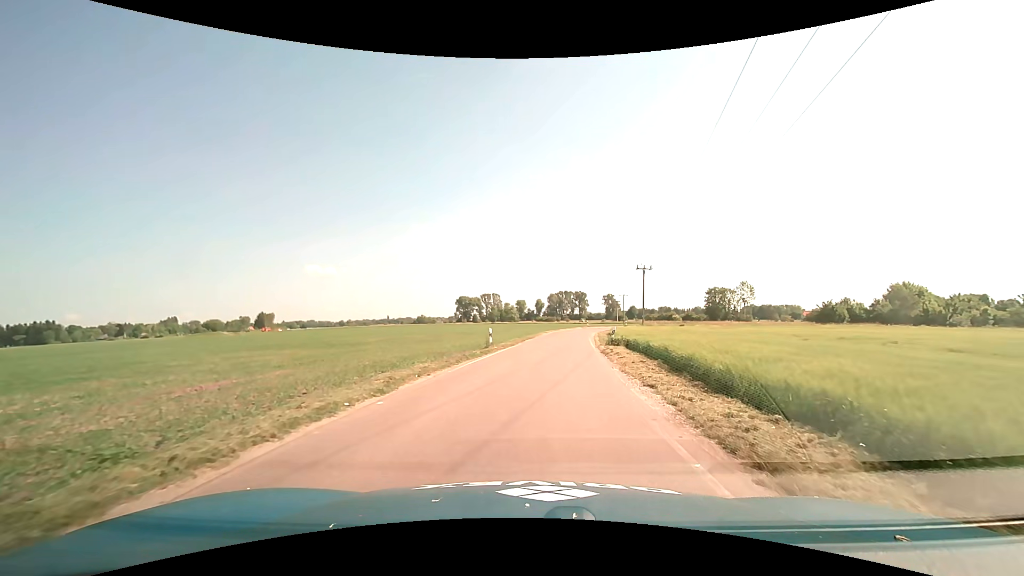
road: unclassified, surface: asphalt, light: Day
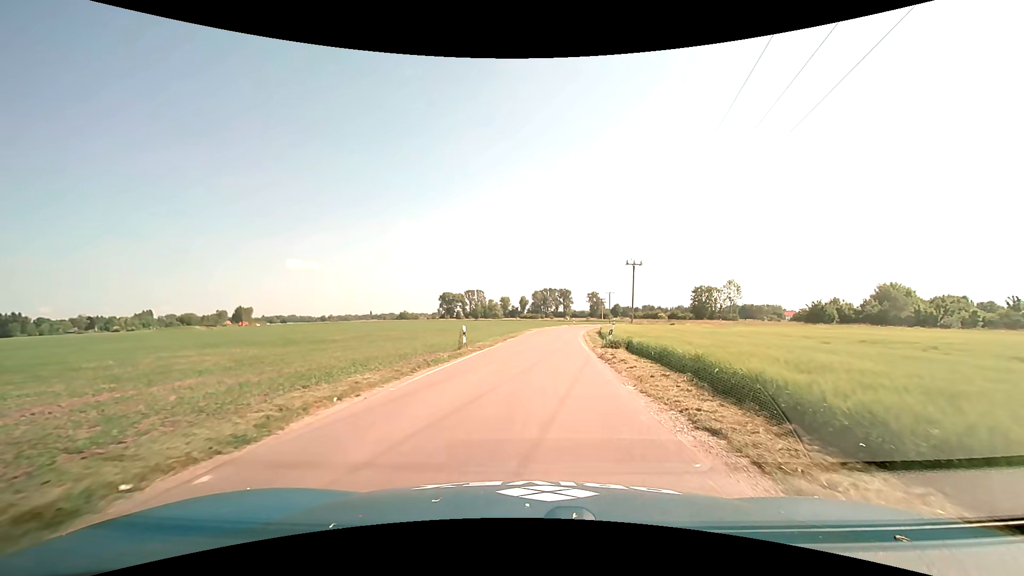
(0.0, +4.5) m; +1°
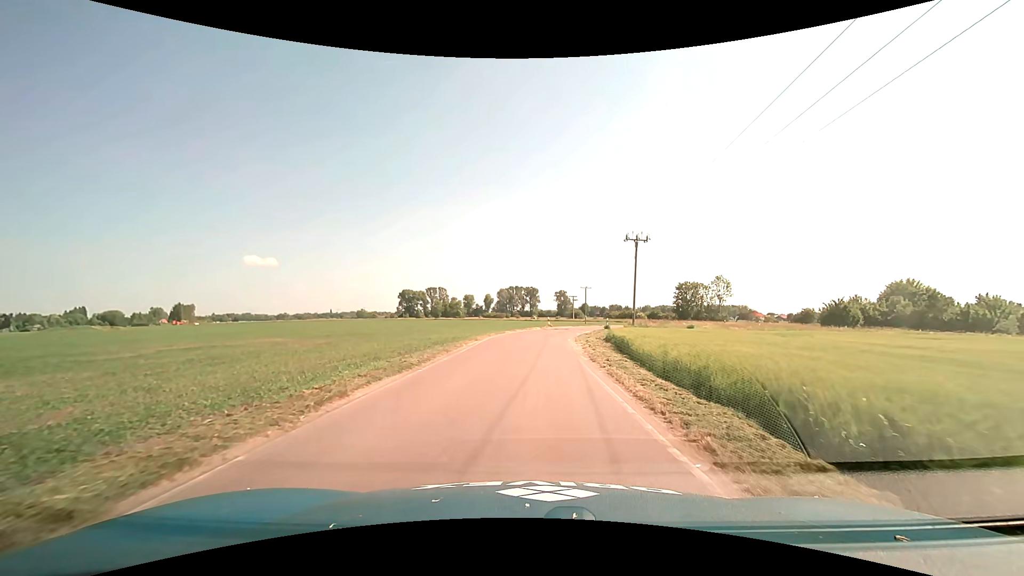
(+1.2, +24.0) m; +4°
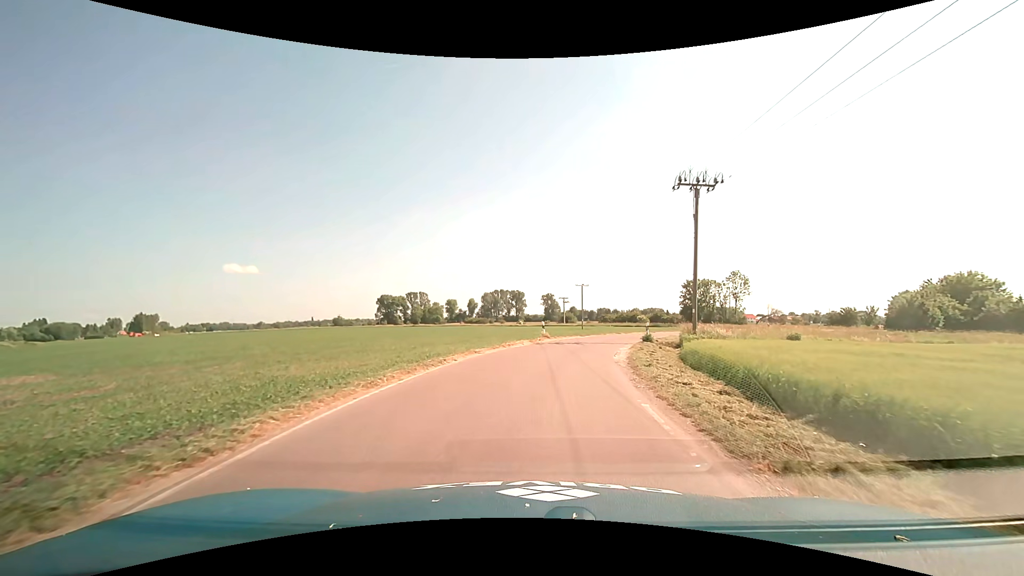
(+0.3, +22.2) m; +2°
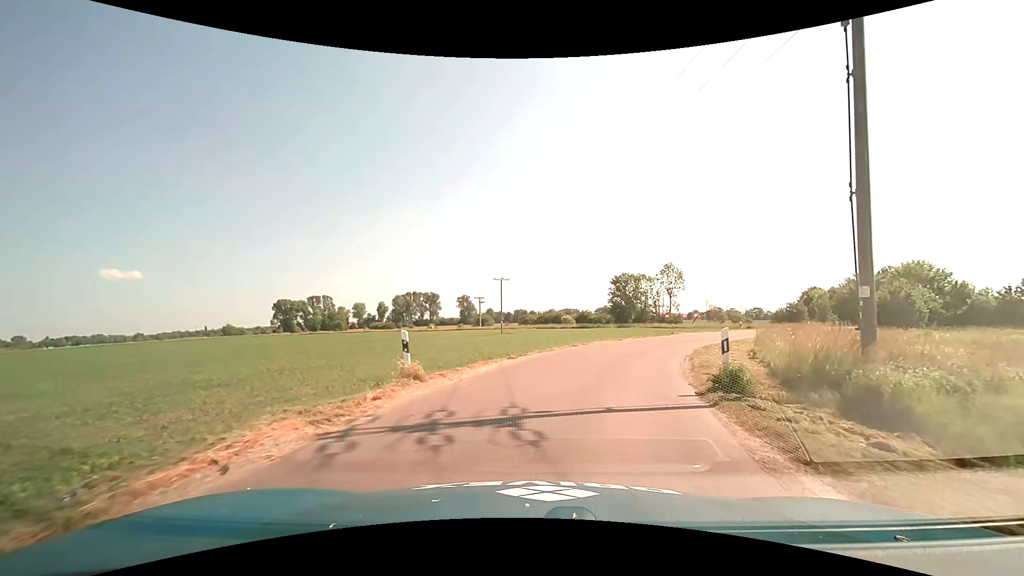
(+1.3, +20.6) m; +9°
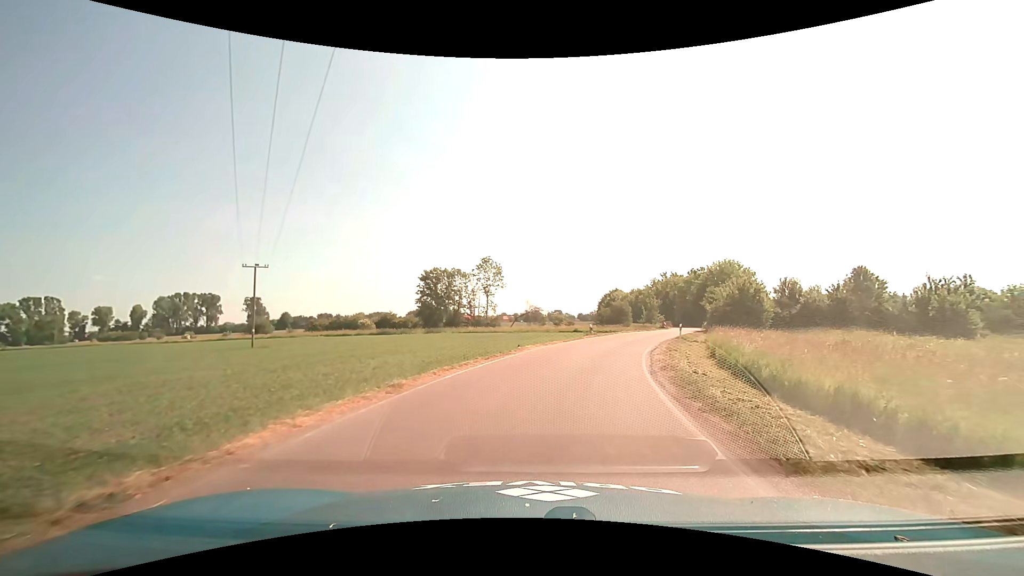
(+3.8, +20.9) m; +21°
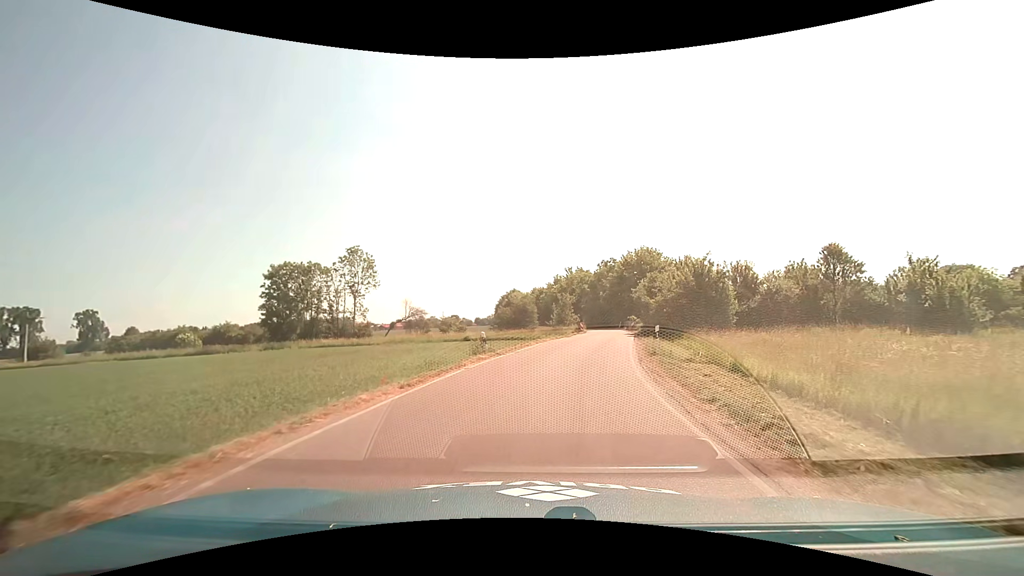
(+2.2, +19.2) m; +12°
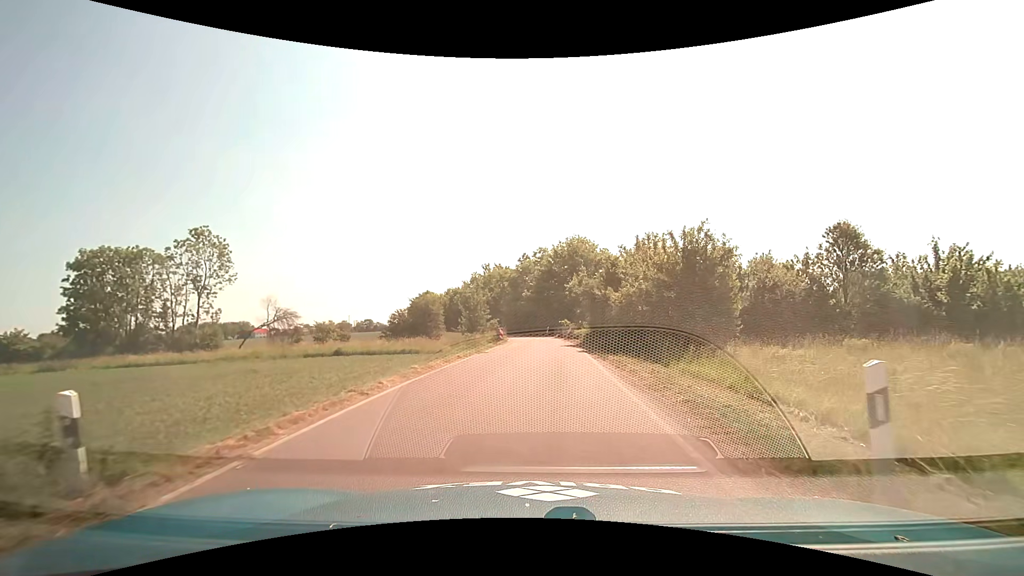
(+1.1, +14.8) m; +9°
(+1, +10) (+1, +20) (+1, +30) (+1, +40) (+1, +50) (0, +60) (-2, +70) (-6, +79) (-9, +88) (-13, +98) m
